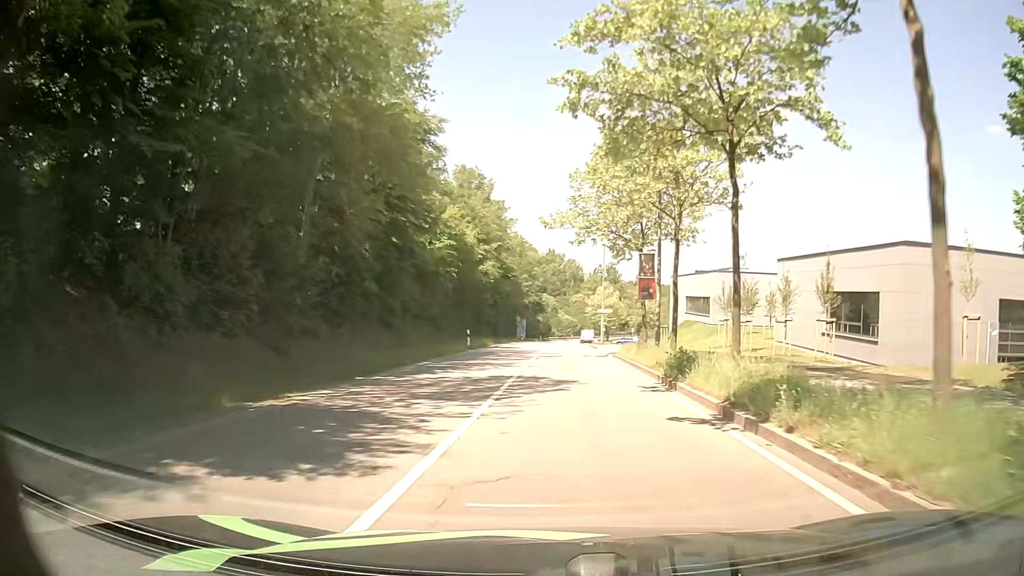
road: secondary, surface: asphalt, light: Day
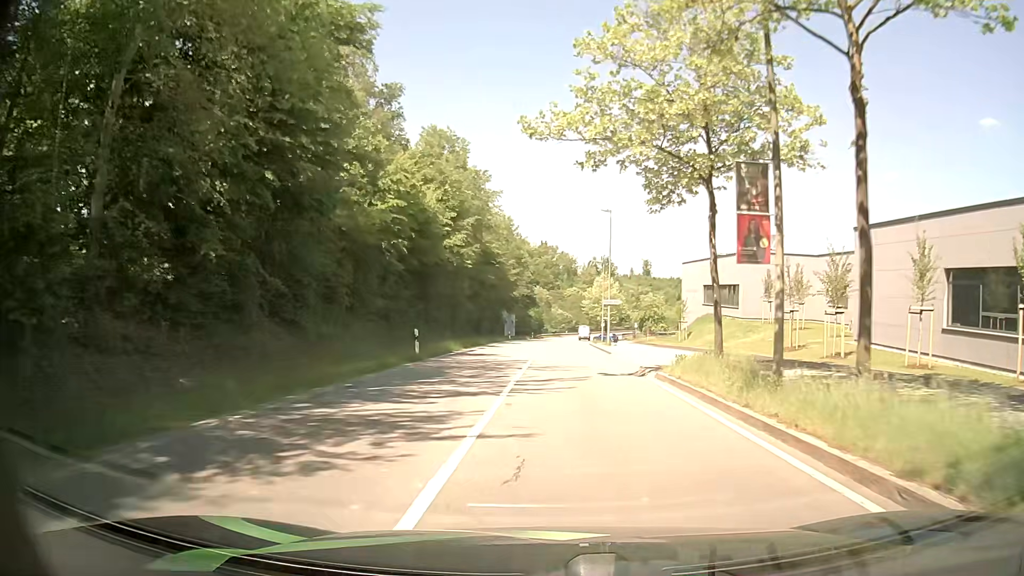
(+0.1, +13.8) m; +1°
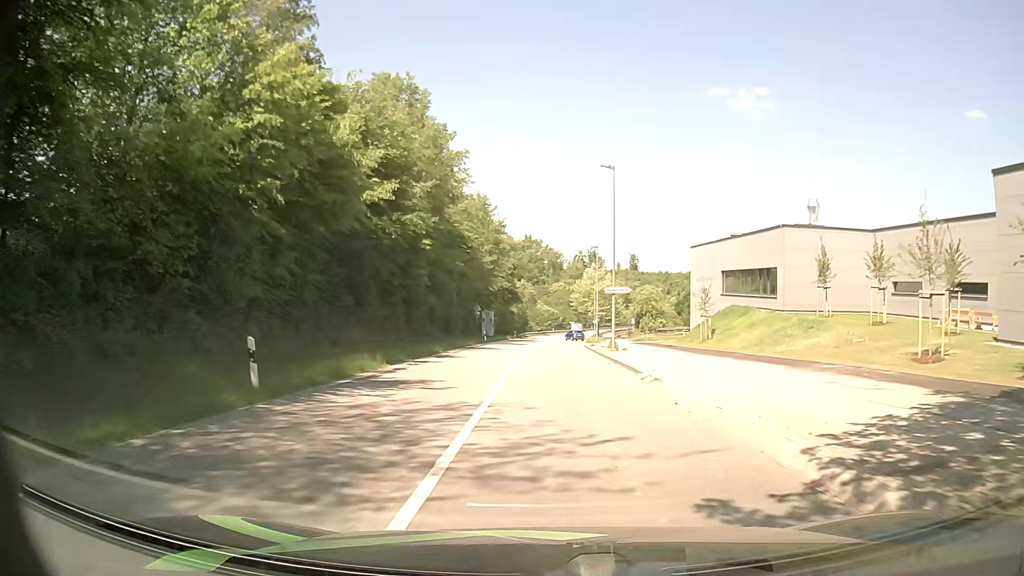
(+0.3, +13.7) m; +2°
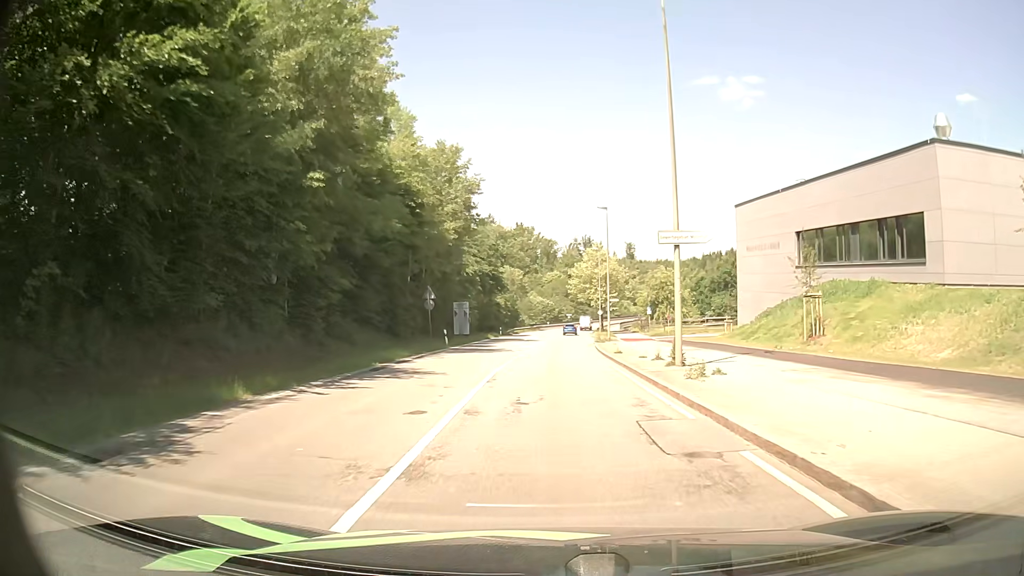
(0.0, +20.4) m; 0°
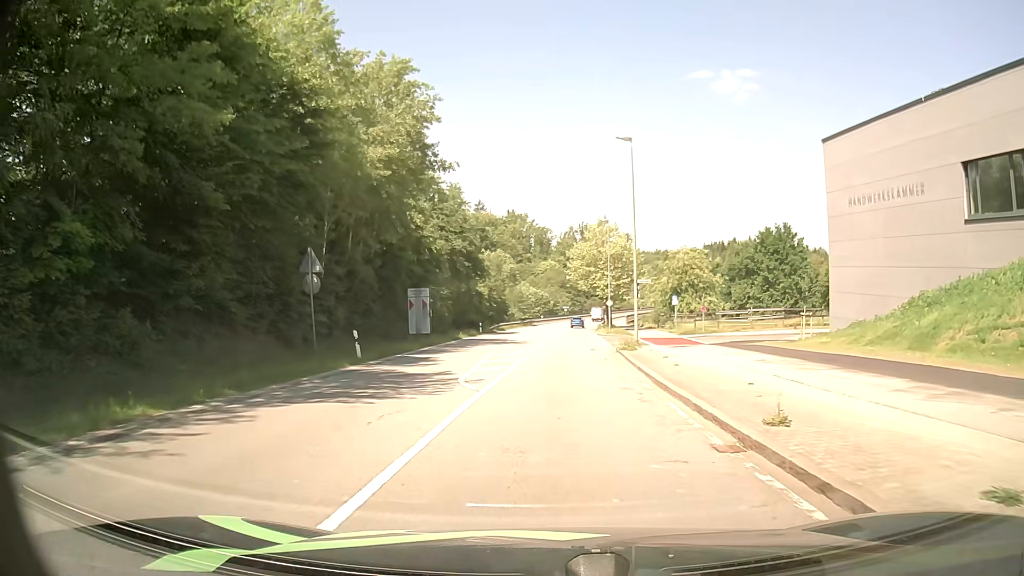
(+0.1, +18.2) m; 0°
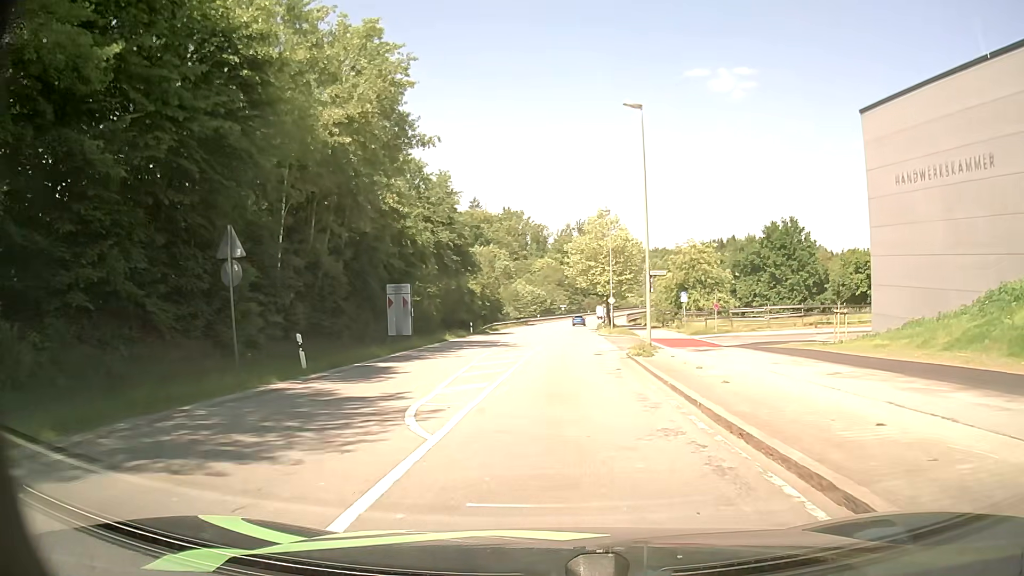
(0.0, +5.1) m; +1°
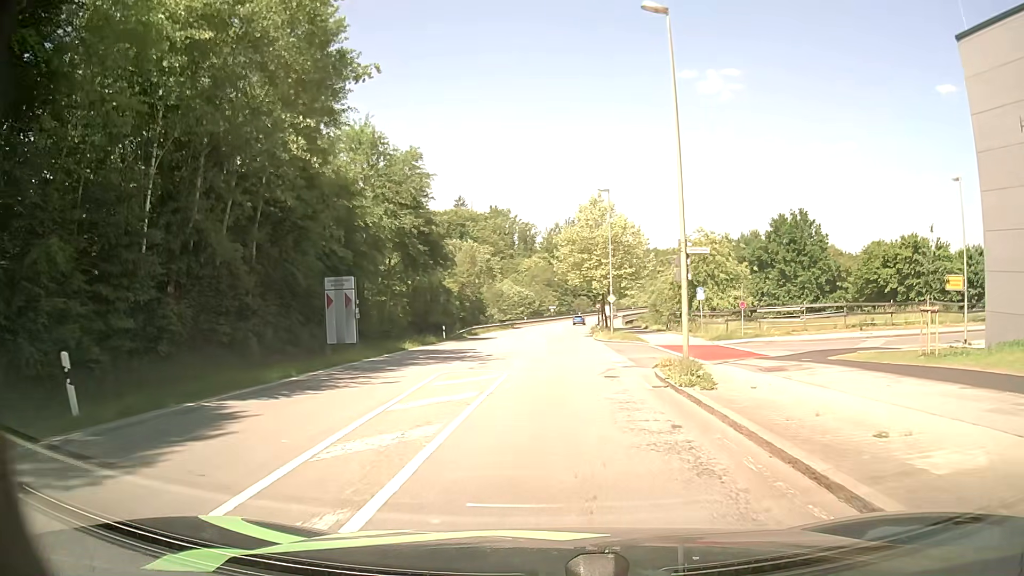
(+0.1, +9.4) m; -1°
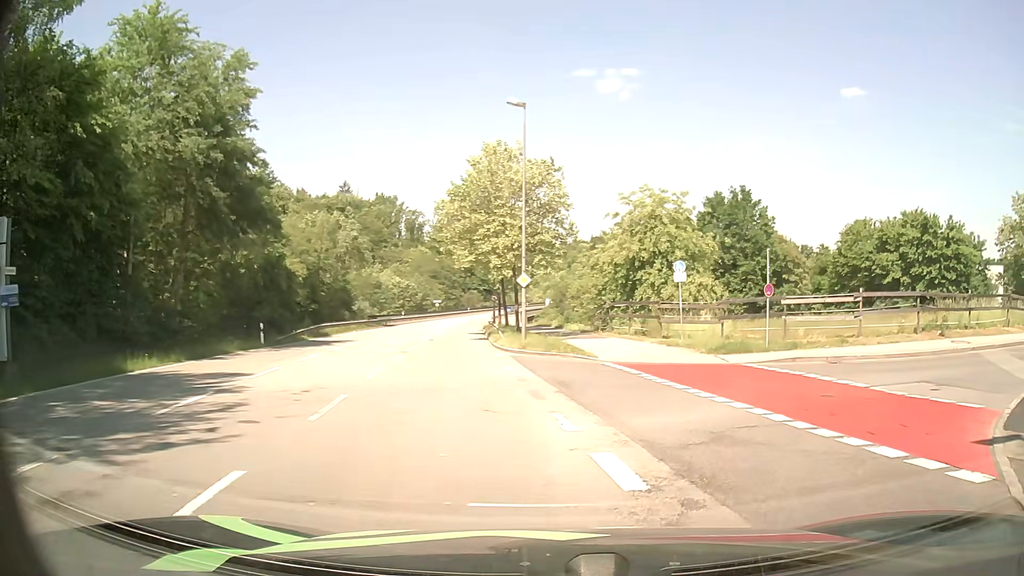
(+0.9, +17.9) m; +9°
